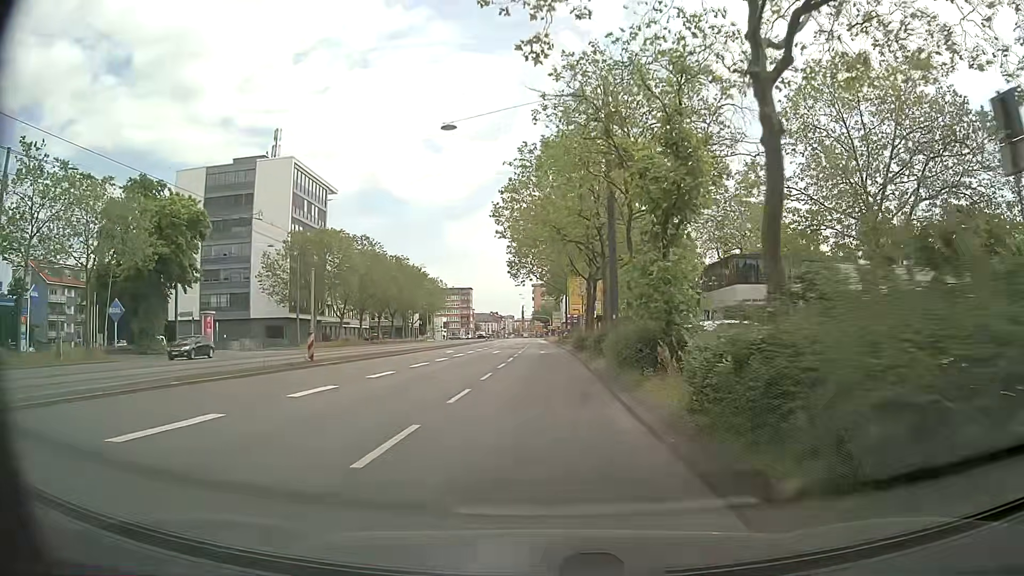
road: primary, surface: asphalt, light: Day
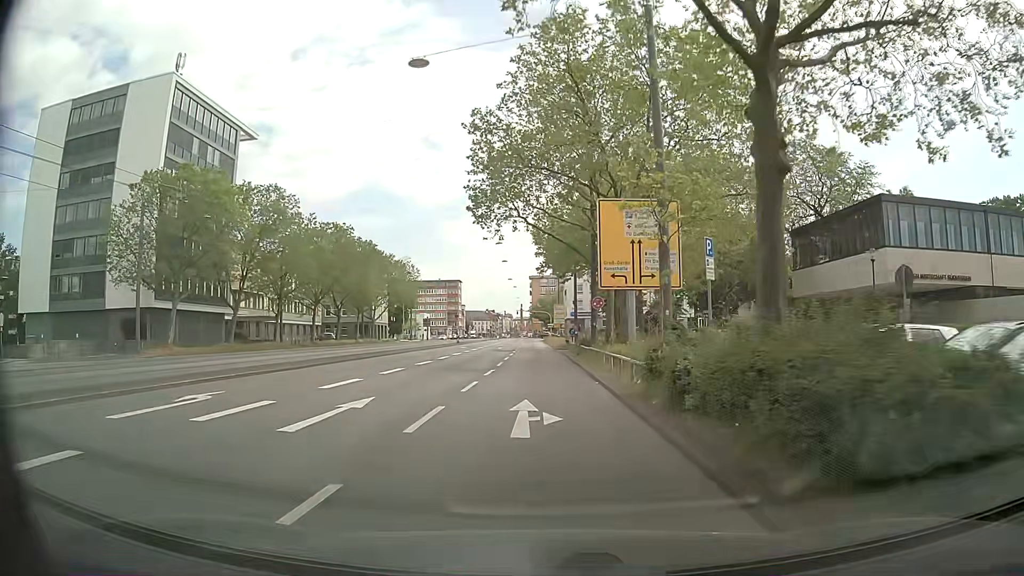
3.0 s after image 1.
(+0.3, +35.3) m; 0°
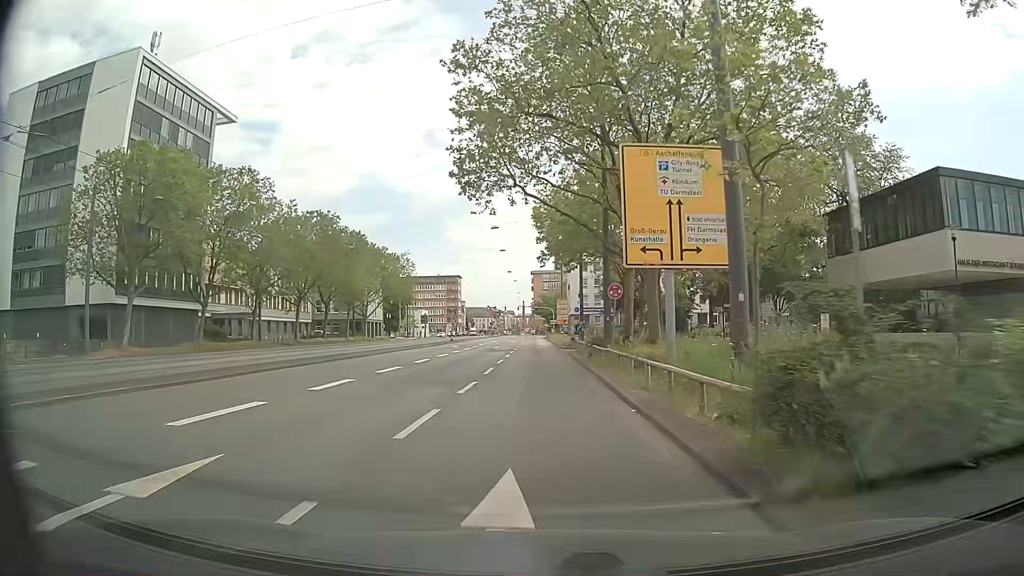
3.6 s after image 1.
(0.0, +7.0) m; 0°
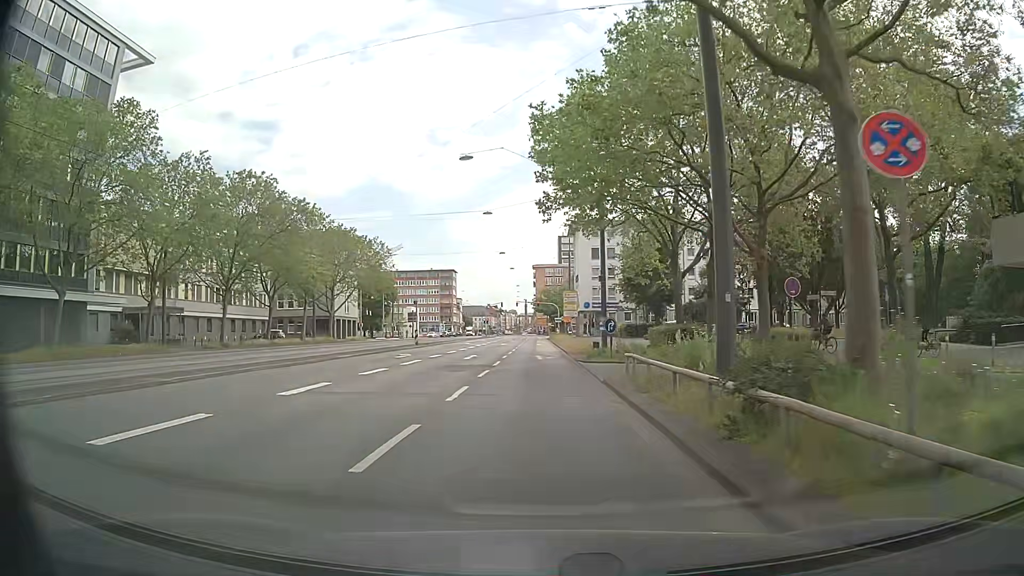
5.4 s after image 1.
(-0.3, +20.9) m; -1°
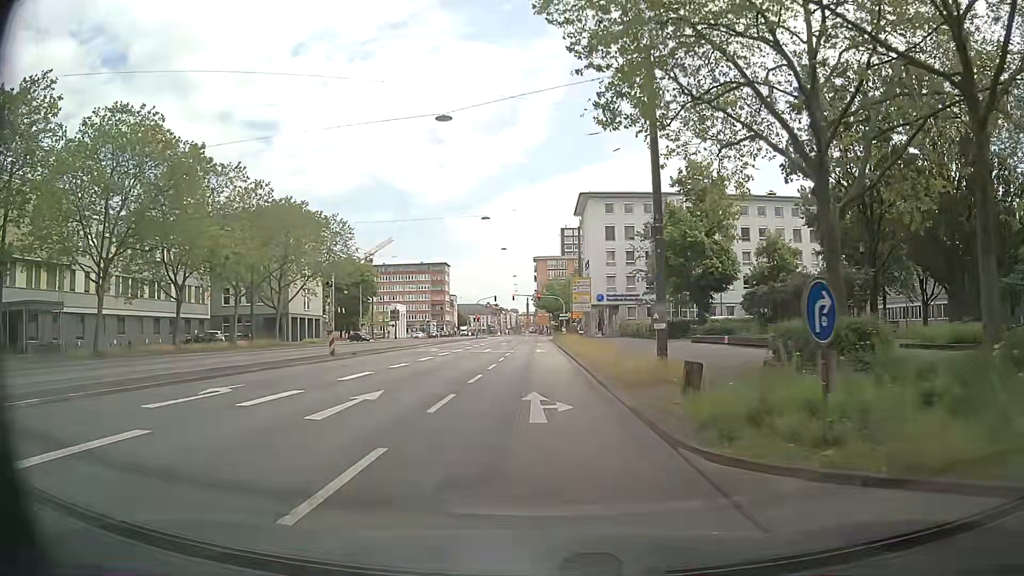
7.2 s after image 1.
(+0.1, +20.6) m; 0°
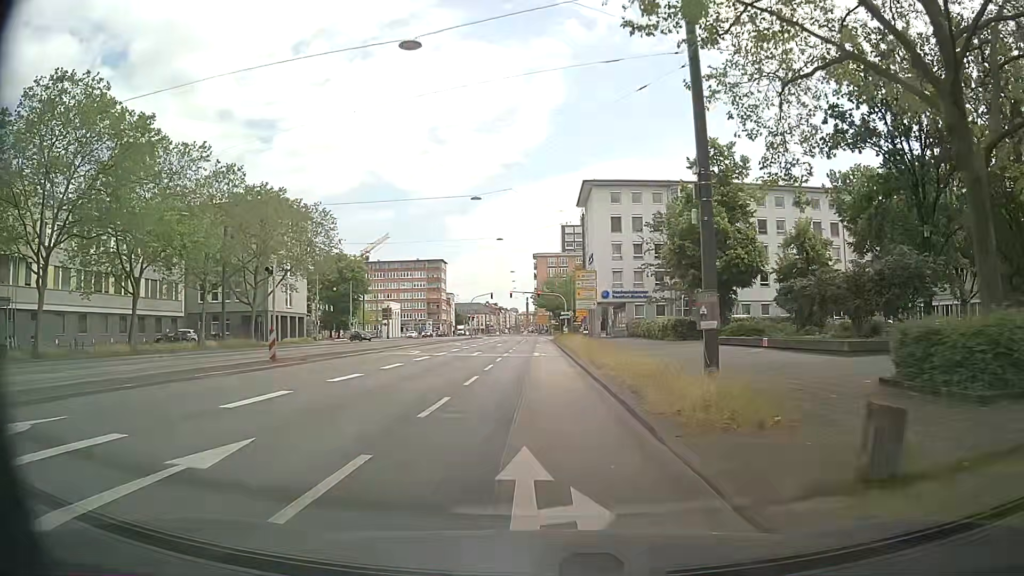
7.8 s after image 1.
(0.0, +6.8) m; 0°
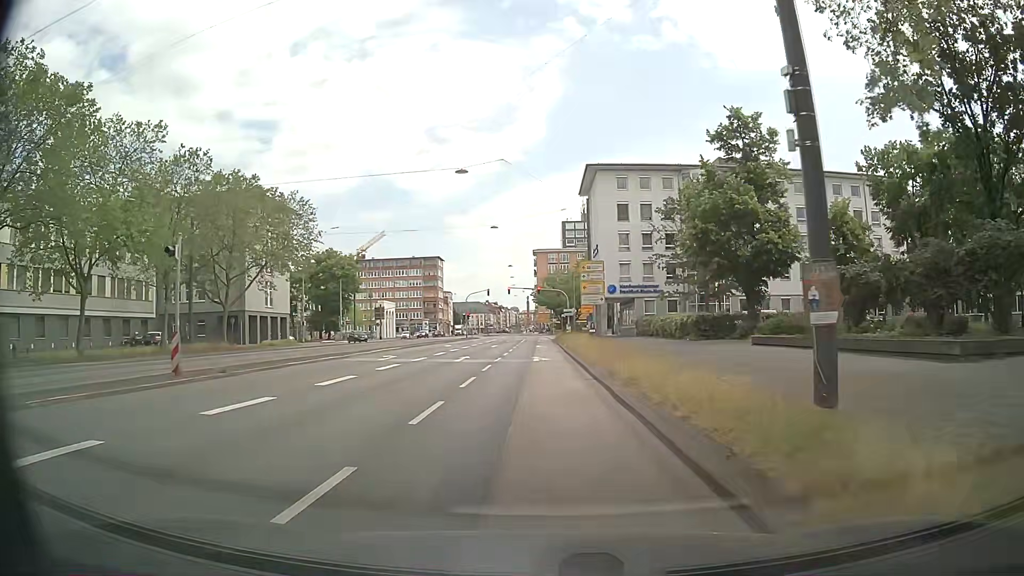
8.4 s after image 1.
(0.0, +6.7) m; 0°
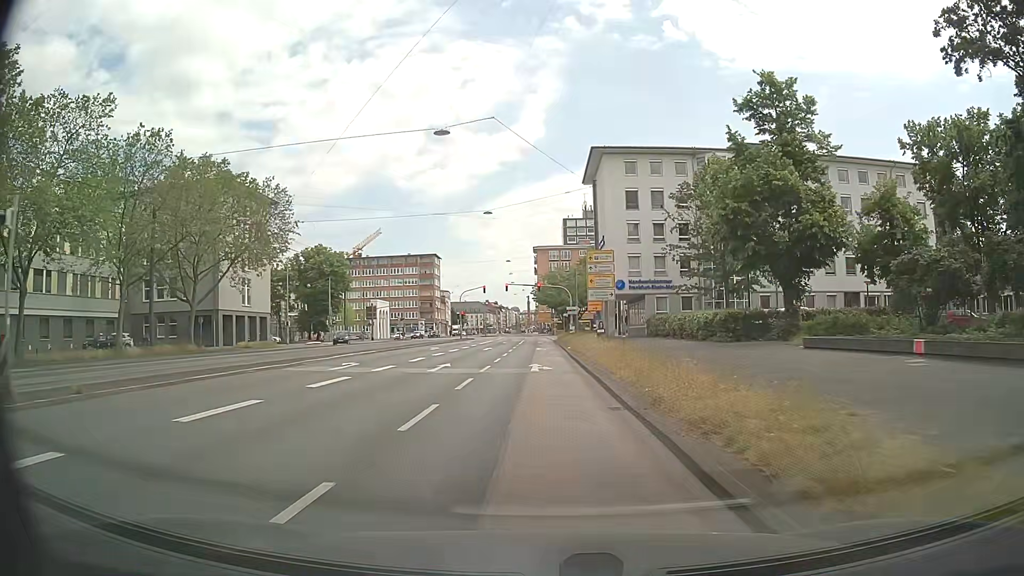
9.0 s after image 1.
(0.0, +6.7) m; 0°
(0, +10) (0, +20) (0, +30) (0, +40) (0, +50) (0, +60) (0, +70) (0, +80) (0, +90) (-1, +100) m
